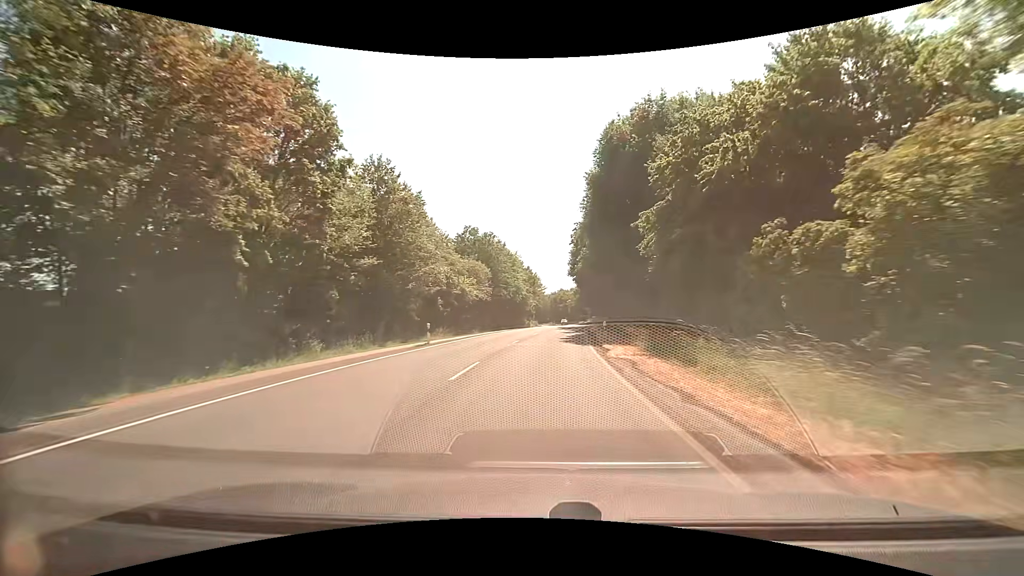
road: secondary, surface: asphalt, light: Day
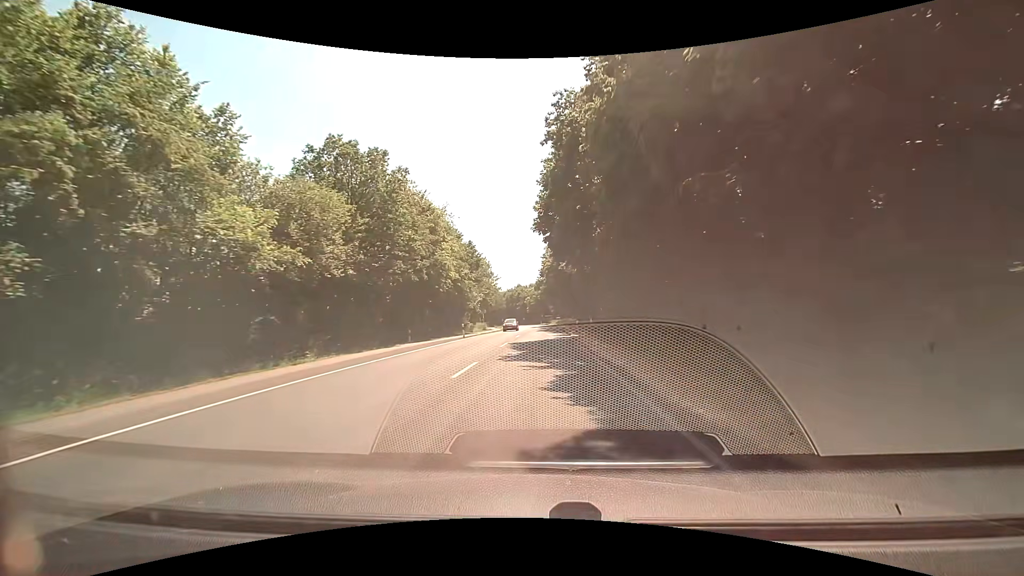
(+1.9, +35.6) m; +5°
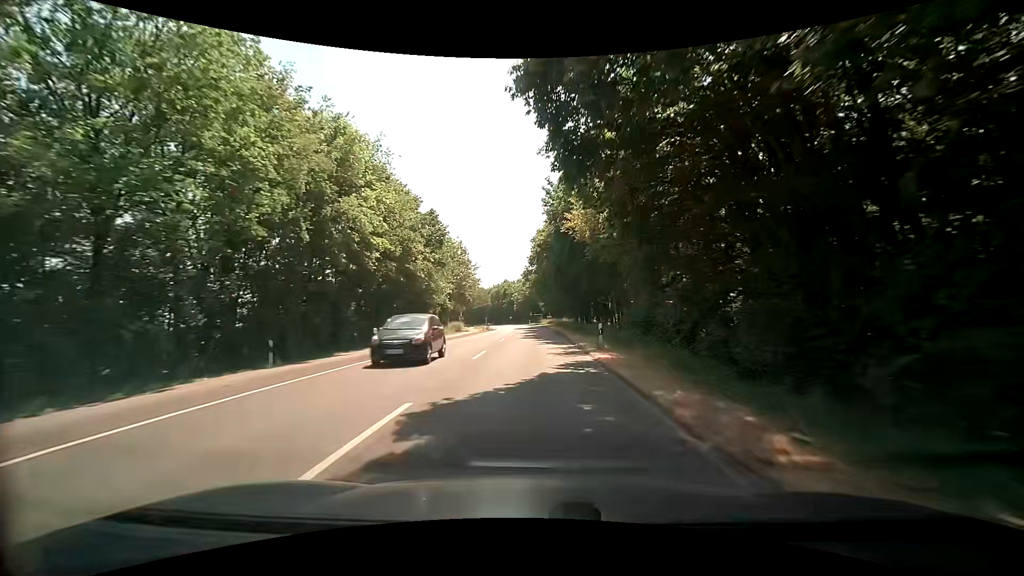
(+0.3, +19.4) m; +1°
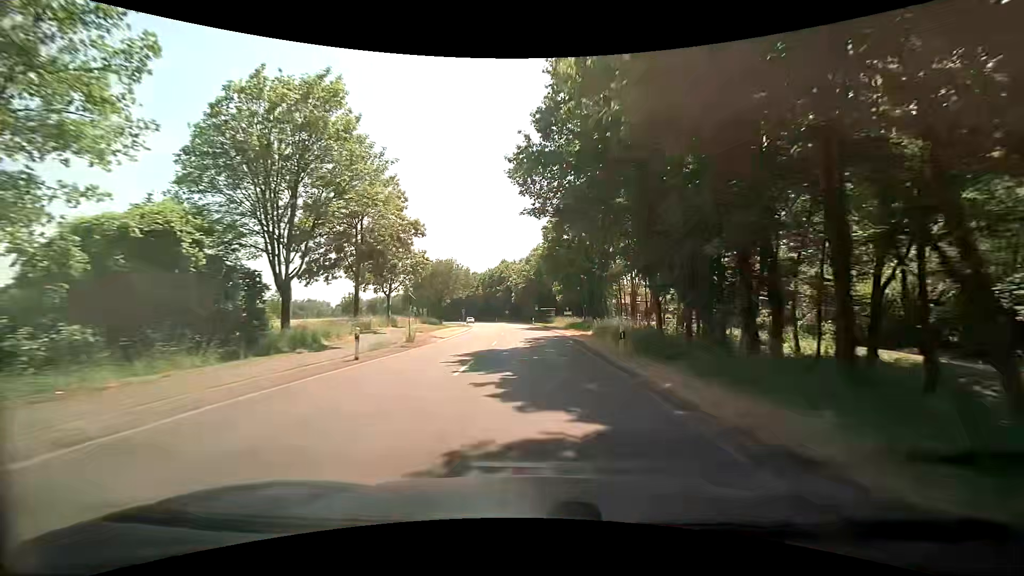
(-0.1, +53.5) m; -1°
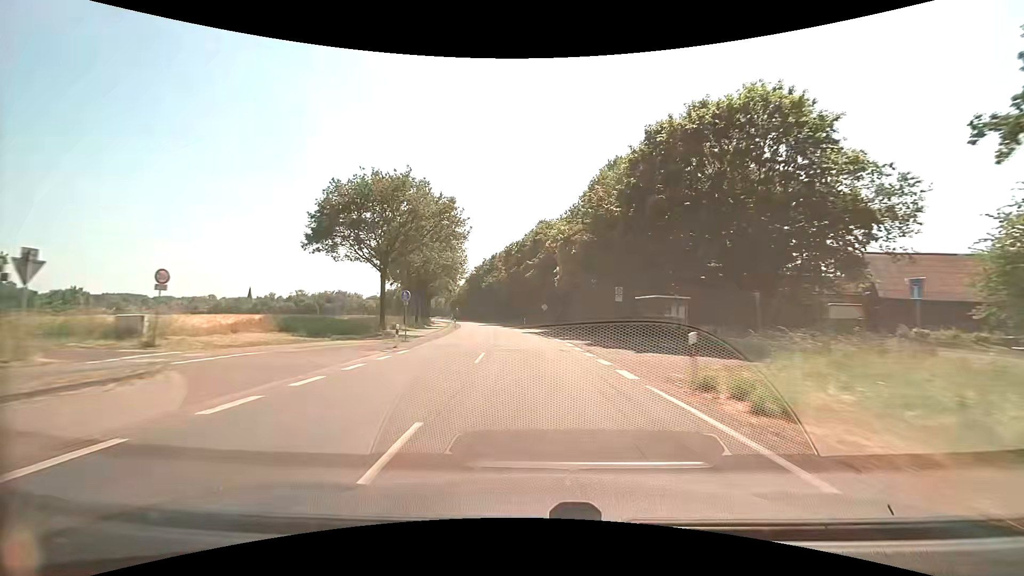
(-1.5, +57.5) m; -4°
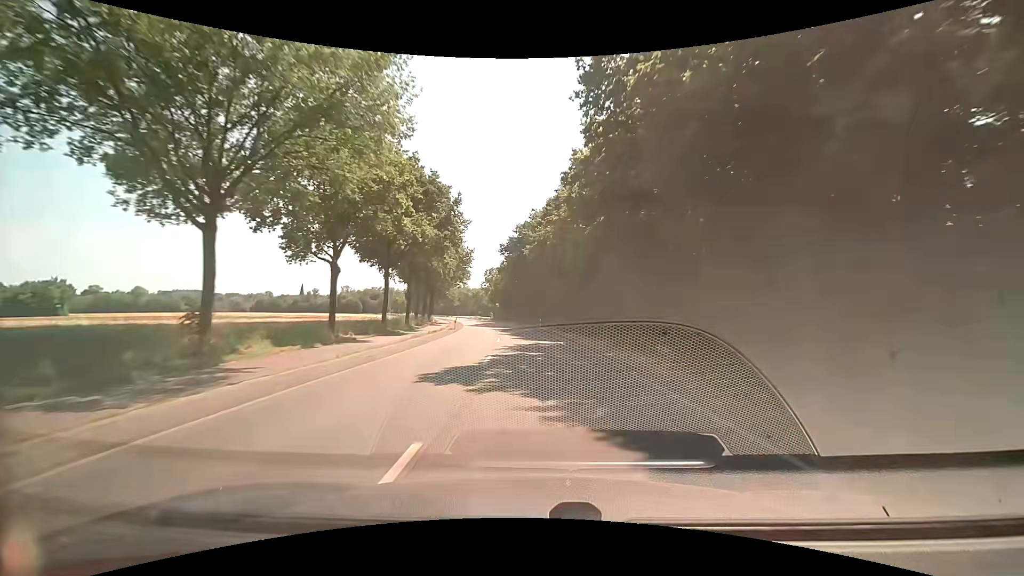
(-4.4, +61.7) m; -7°
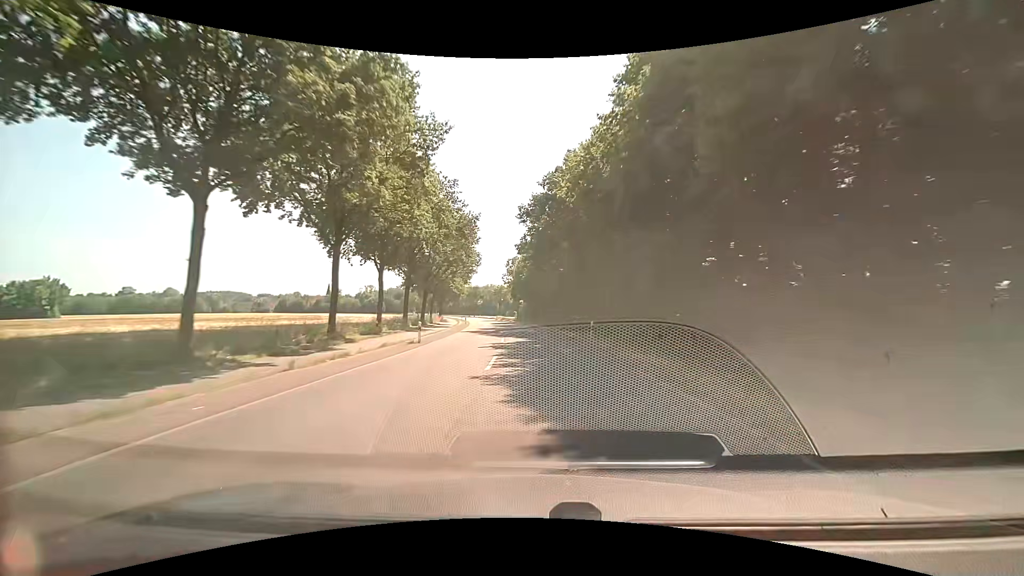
(-0.7, +25.7) m; -3°
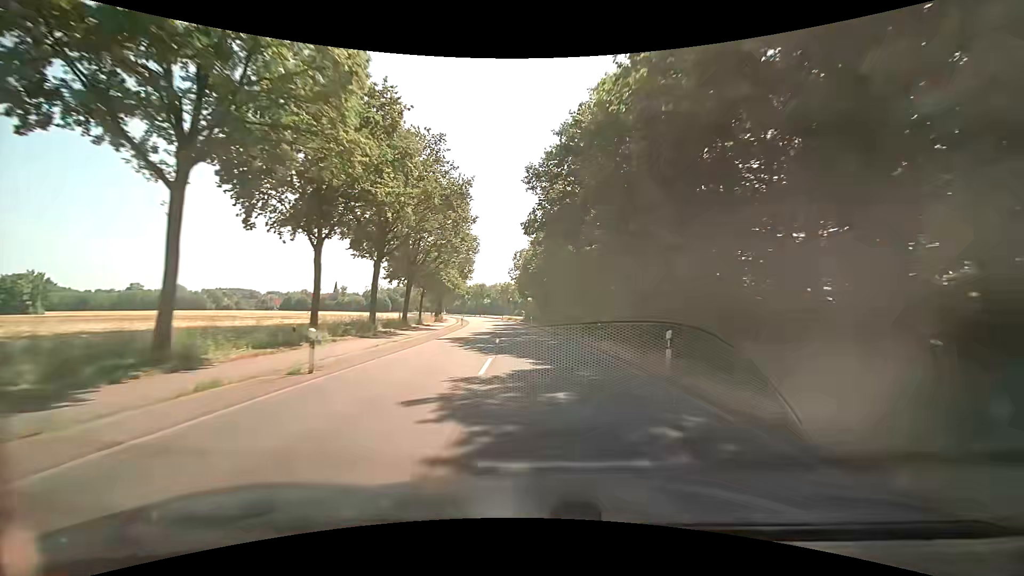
(-0.2, +13.1) m; -1°
(0, +10) (0, +20) (-1, +30) (-2, +40) (-2, +50) (-3, +60) (-5, +70) (-6, +80) (-7, +90) (-9, +100) m
